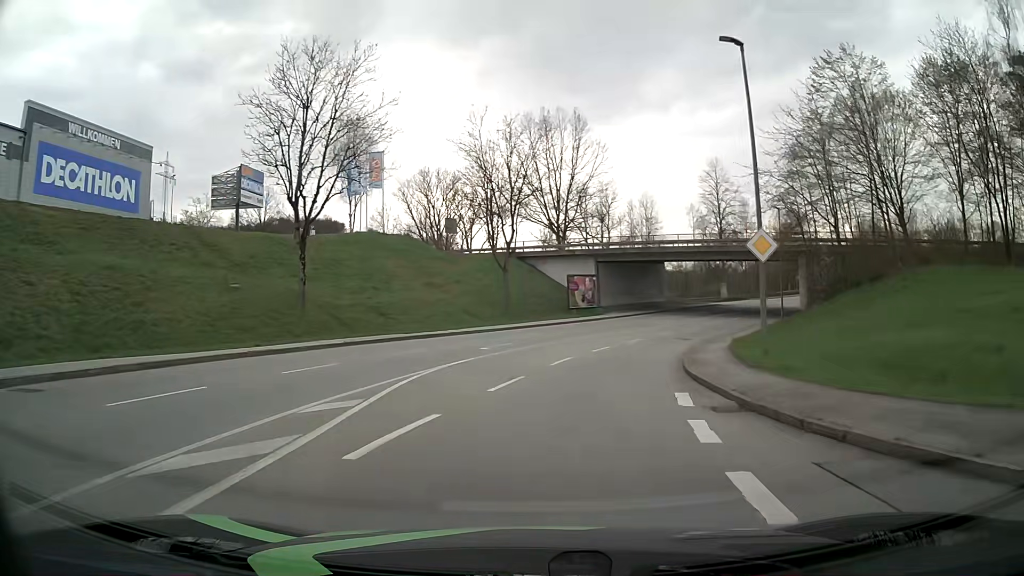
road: tertiary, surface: asphalt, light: Day
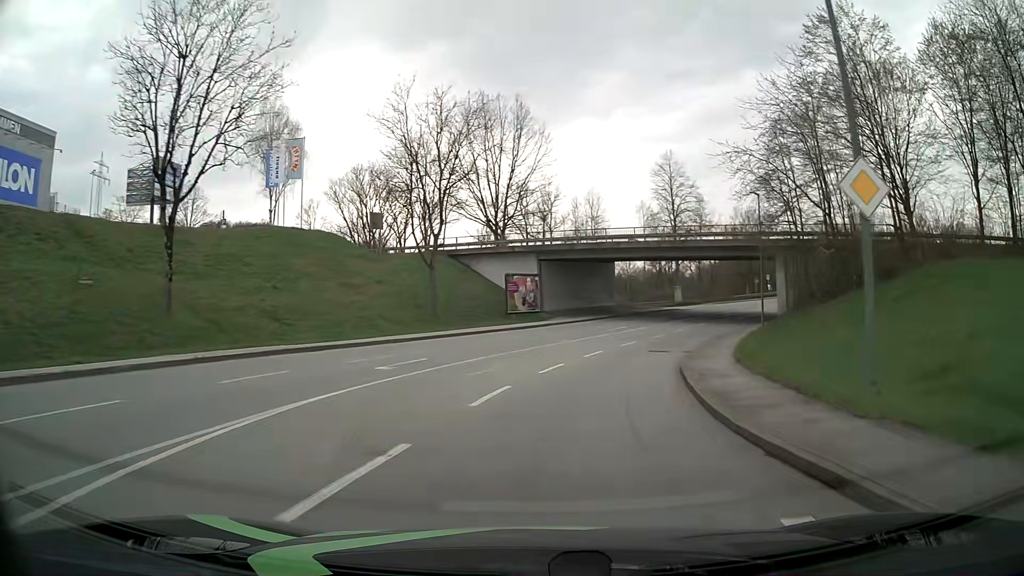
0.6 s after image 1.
(+0.3, +7.7) m; +5°
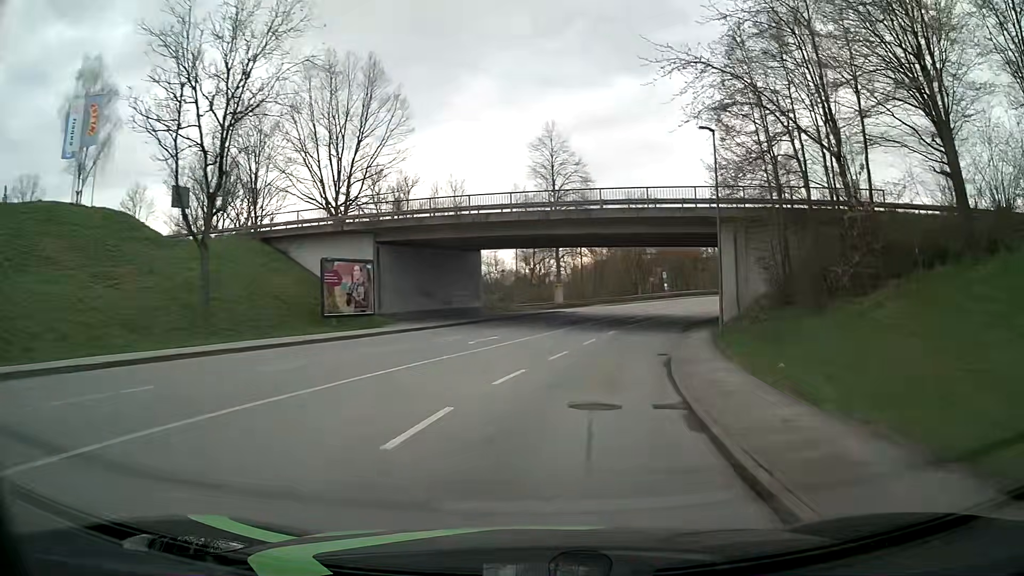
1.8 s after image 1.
(+1.4, +15.2) m; +11°
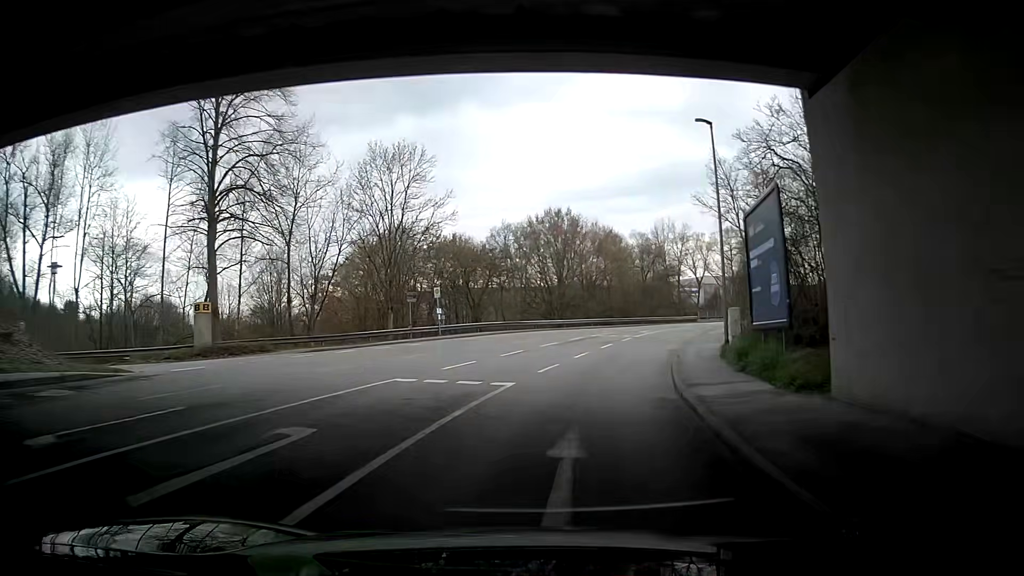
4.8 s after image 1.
(+6.6, +36.9) m; +18°
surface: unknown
